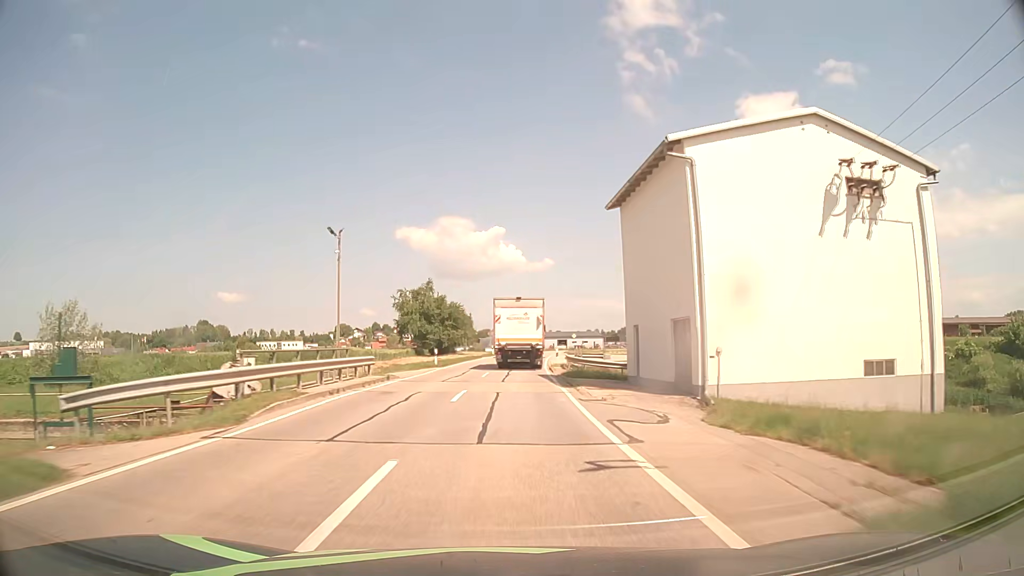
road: tertiary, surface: asphalt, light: Day
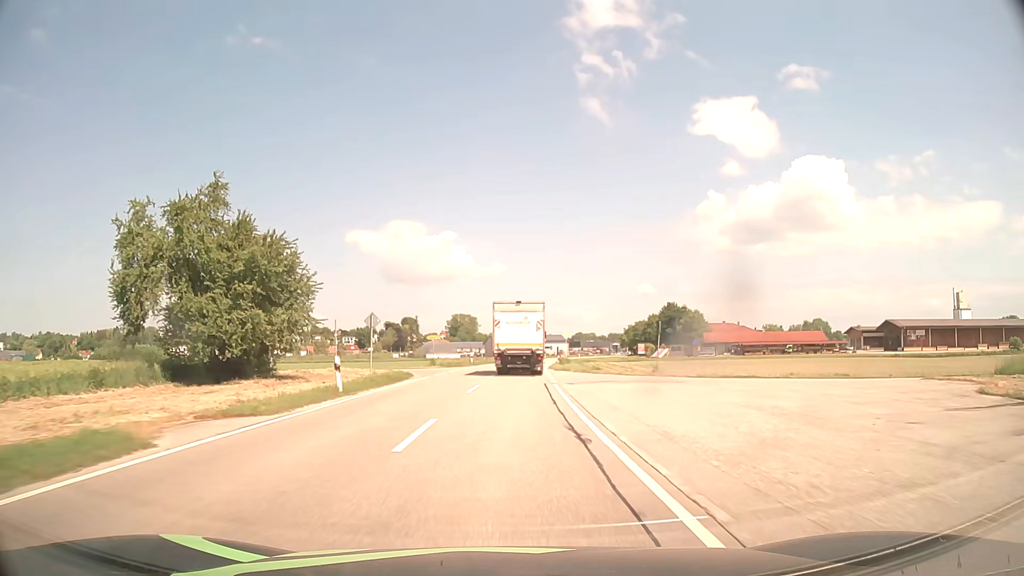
(+2.1, +55.2) m; +4°
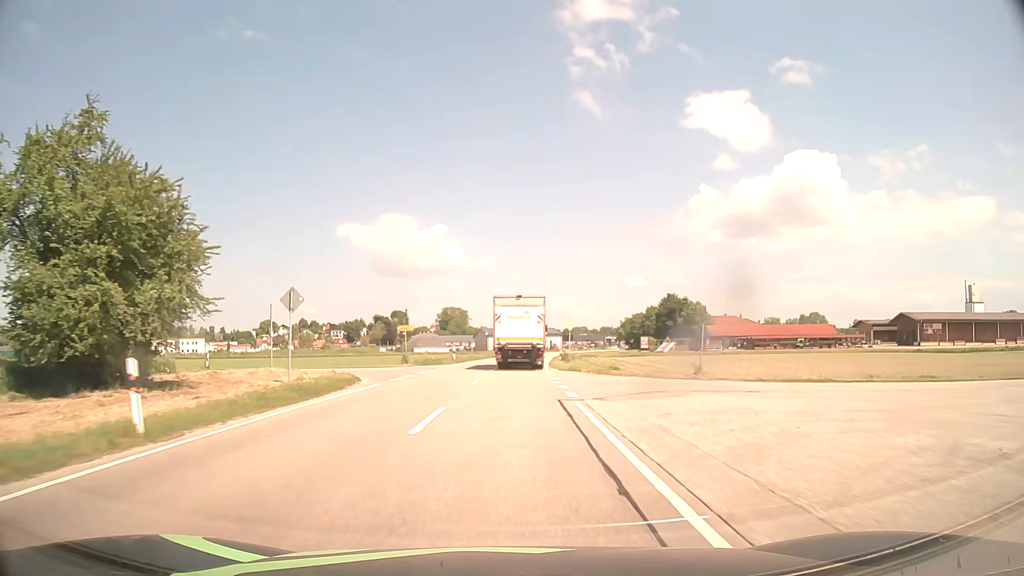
(+0.1, +10.9) m; +1°
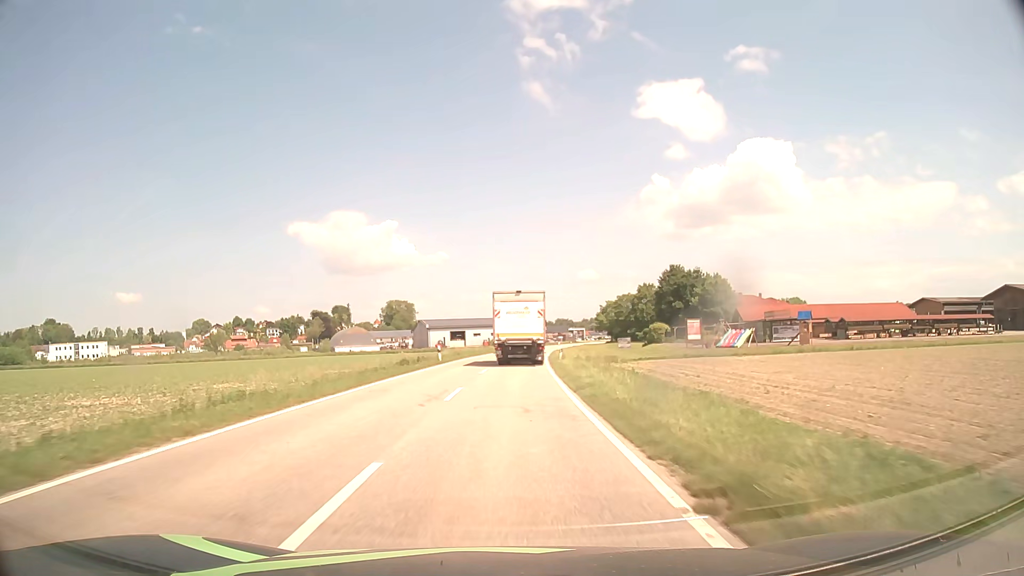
(+1.9, +54.8) m; +4°
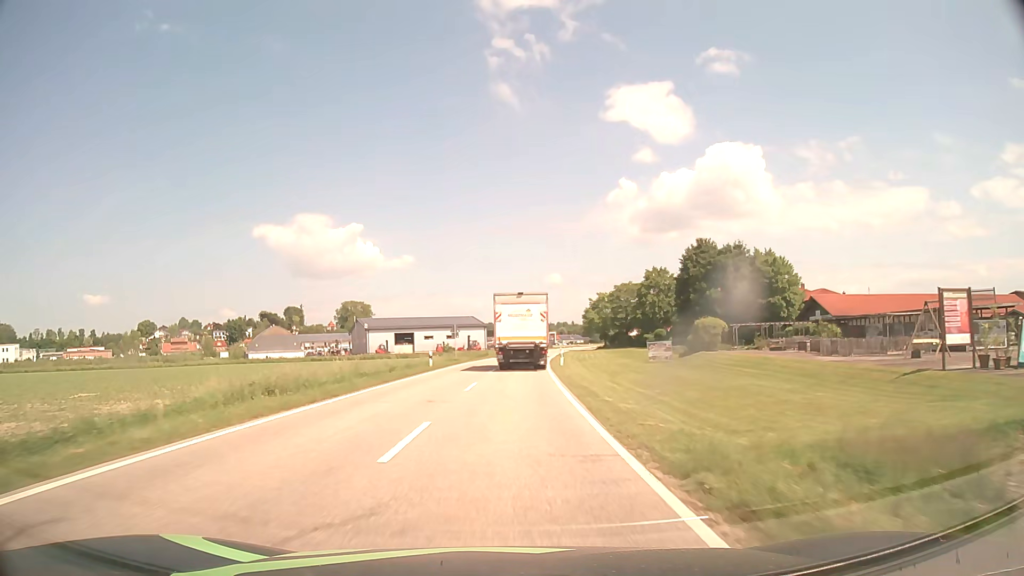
(+1.2, +43.9) m; +3°
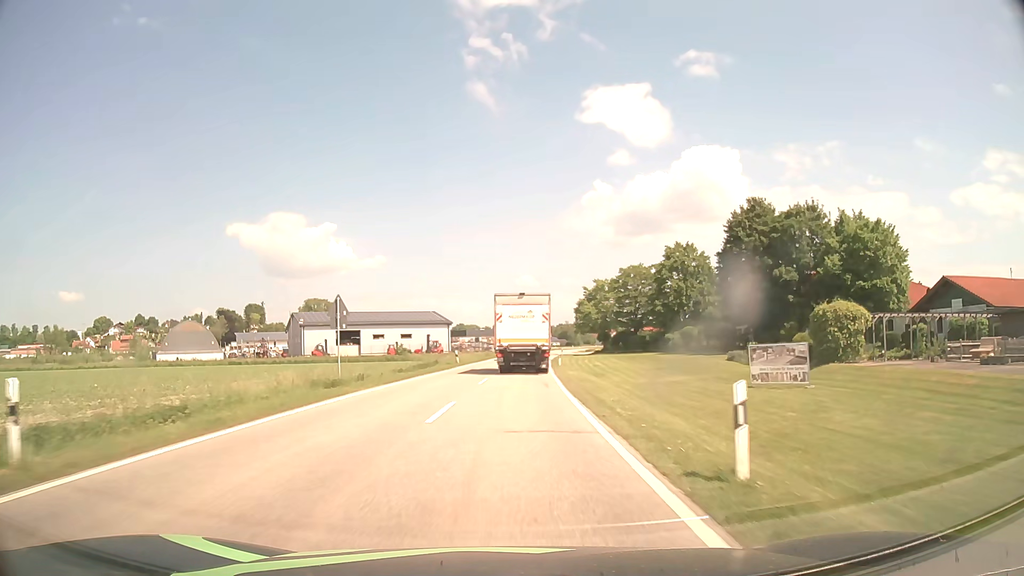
(+0.6, +32.3) m; +2°
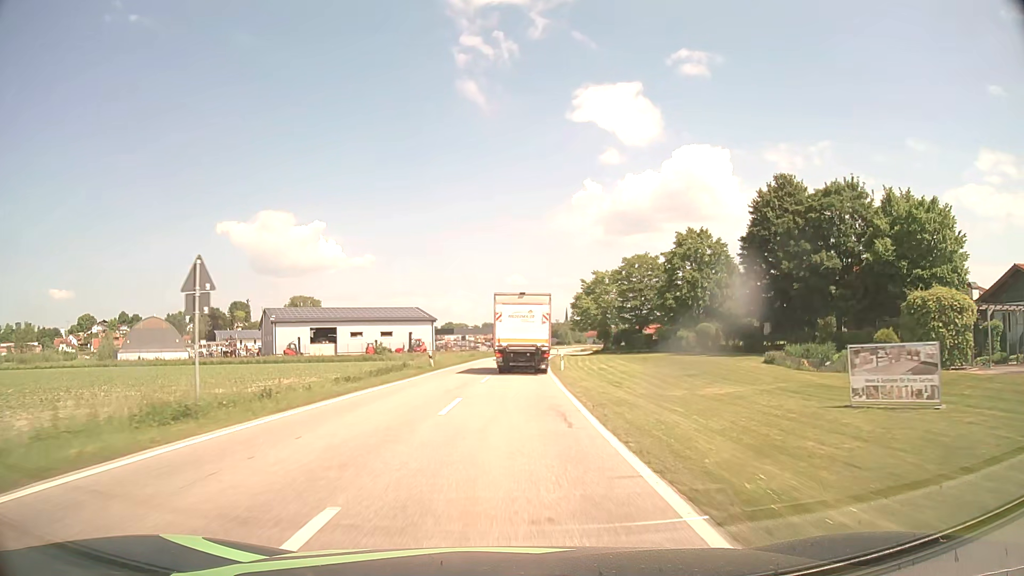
(+0.1, +10.6) m; +1°
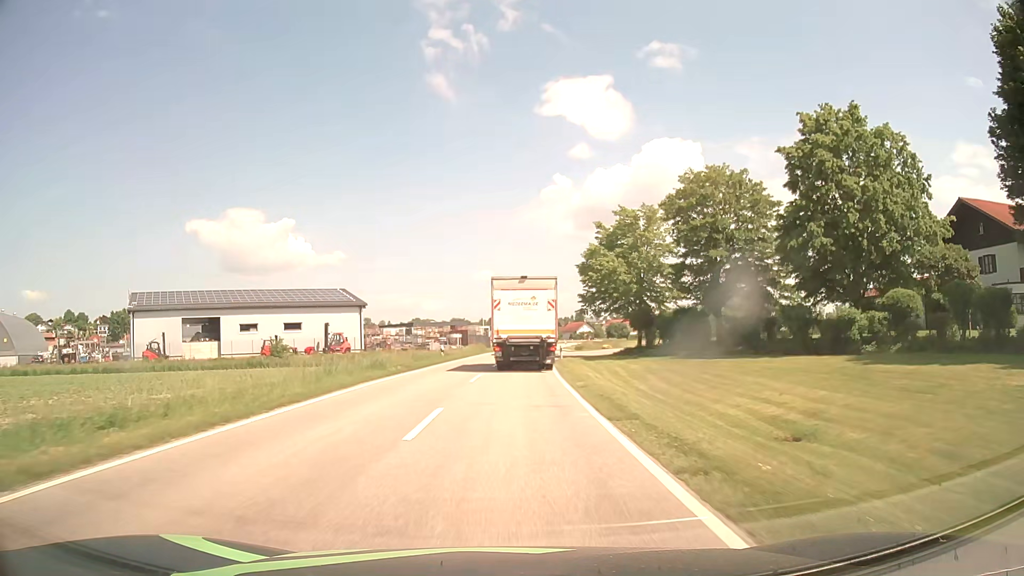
(+0.9, +40.0) m; +2°
(0, +10) (0, +20) (+1, +30) (+1, +40) (+2, +50) (+2, +60) (+3, +70) (+4, +80) (+5, +90) (+7, +100) m
